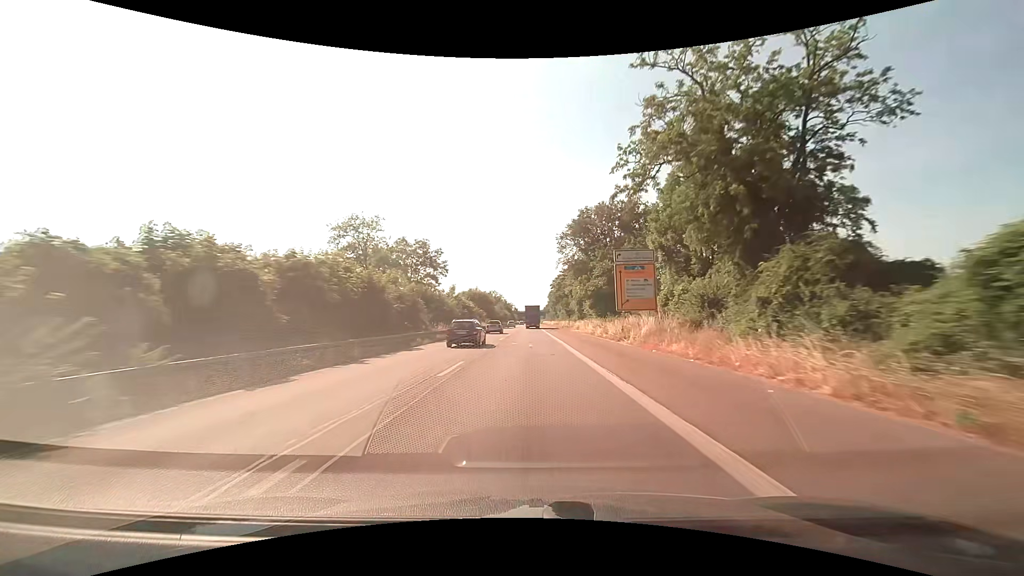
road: trunk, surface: asphalt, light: Day
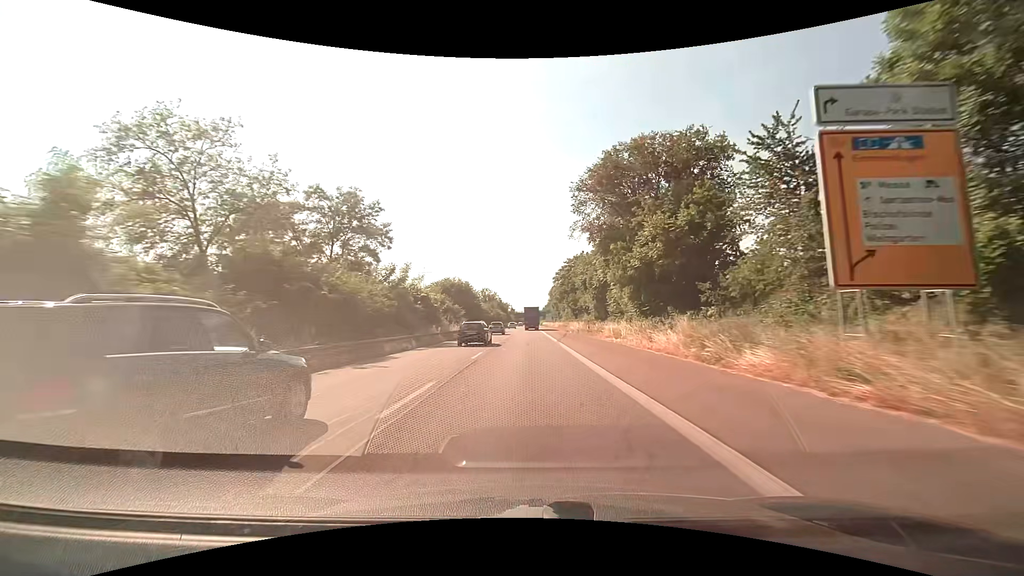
(-0.1, +27.9) m; 0°
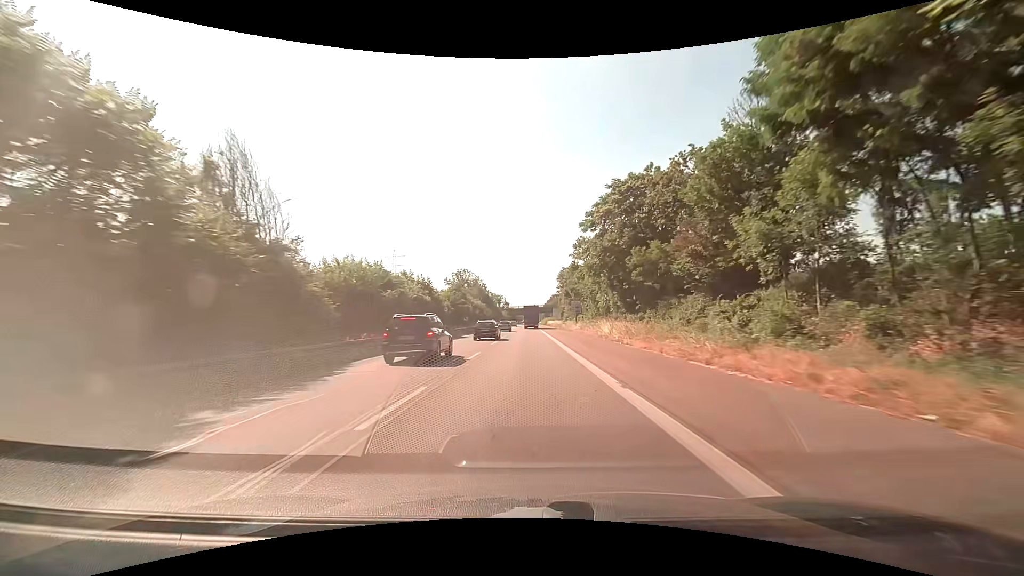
(+0.4, +69.6) m; 0°
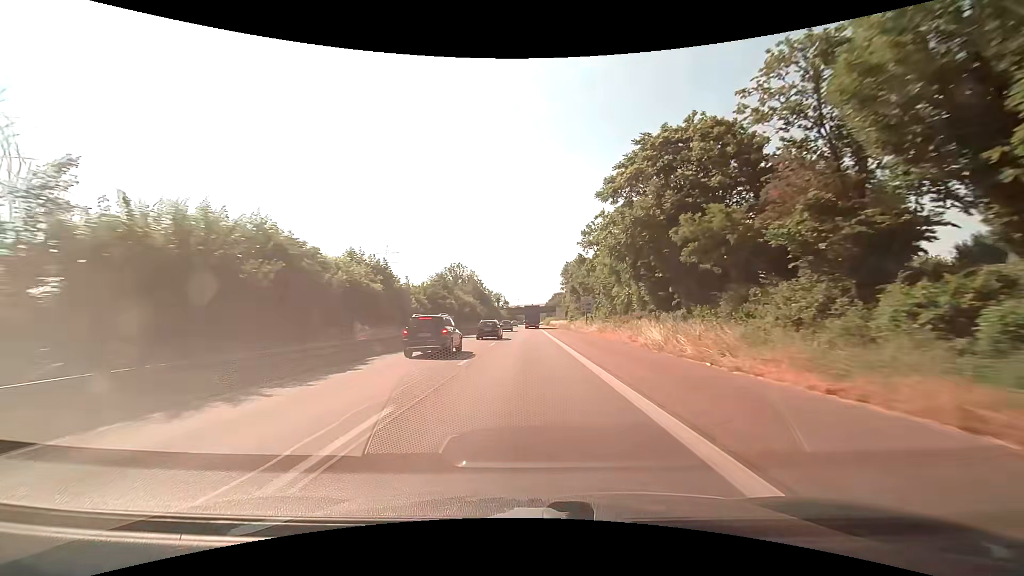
(0.0, +14.0) m; 0°
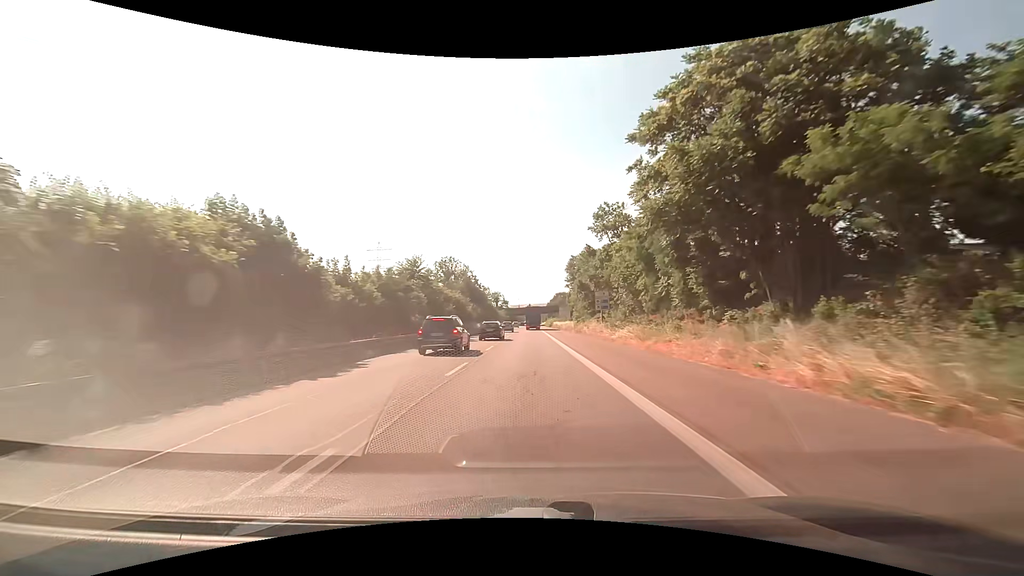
(0.0, +14.1) m; 0°
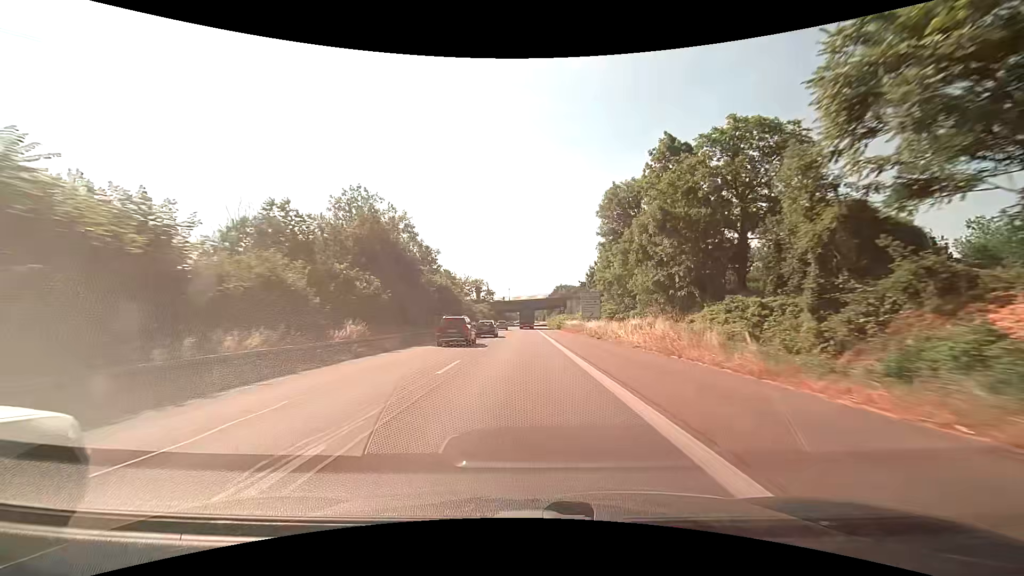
(+0.2, +57.2) m; +1°
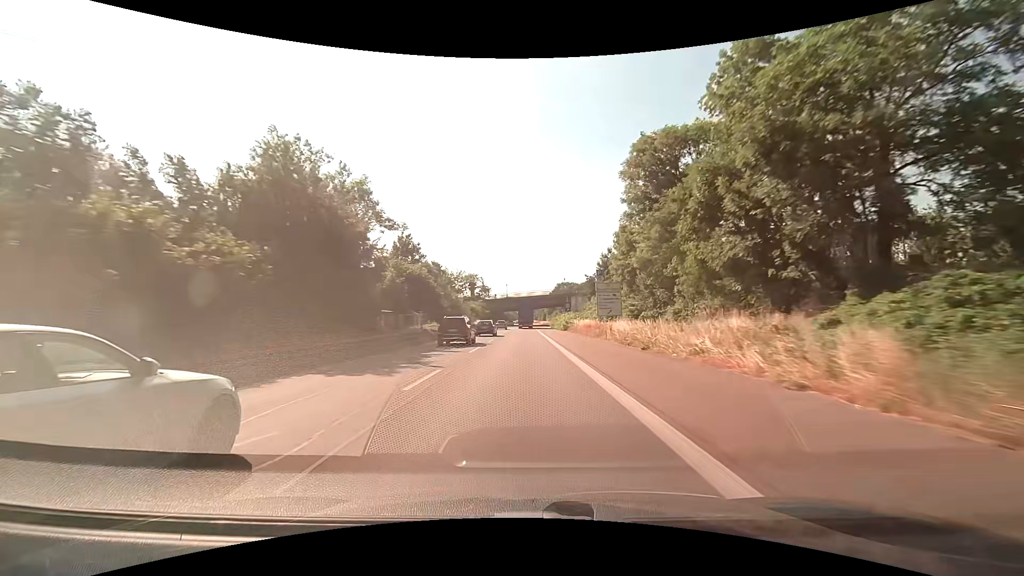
(0.0, +14.4) m; 0°
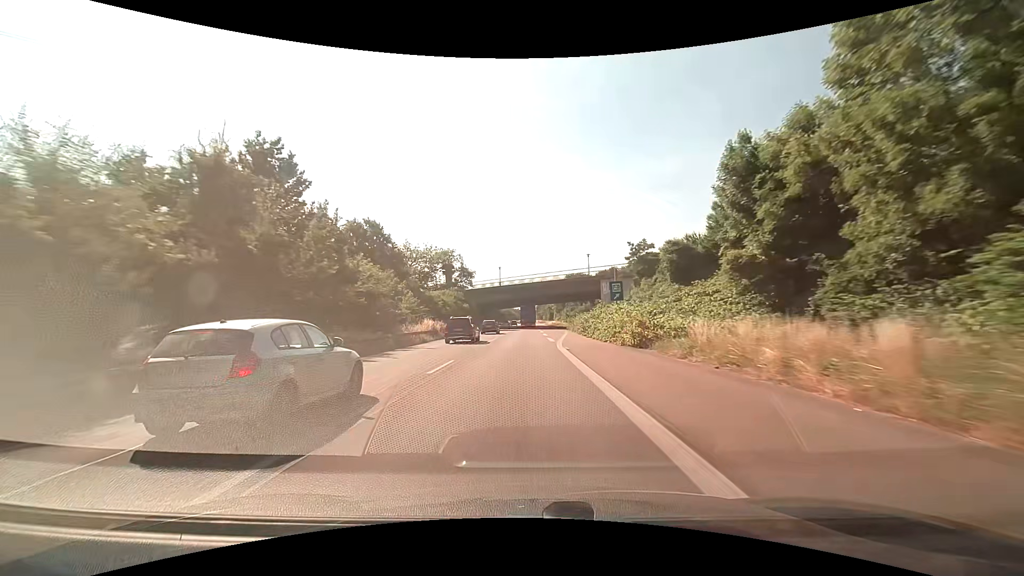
(0.0, +42.9) m; 0°
(0, +10) (0, +20) (0, +30) (0, +40) (0, +50) (0, +60) (-1, +70) (-1, +80) (-1, +90) (-1, +100) m
